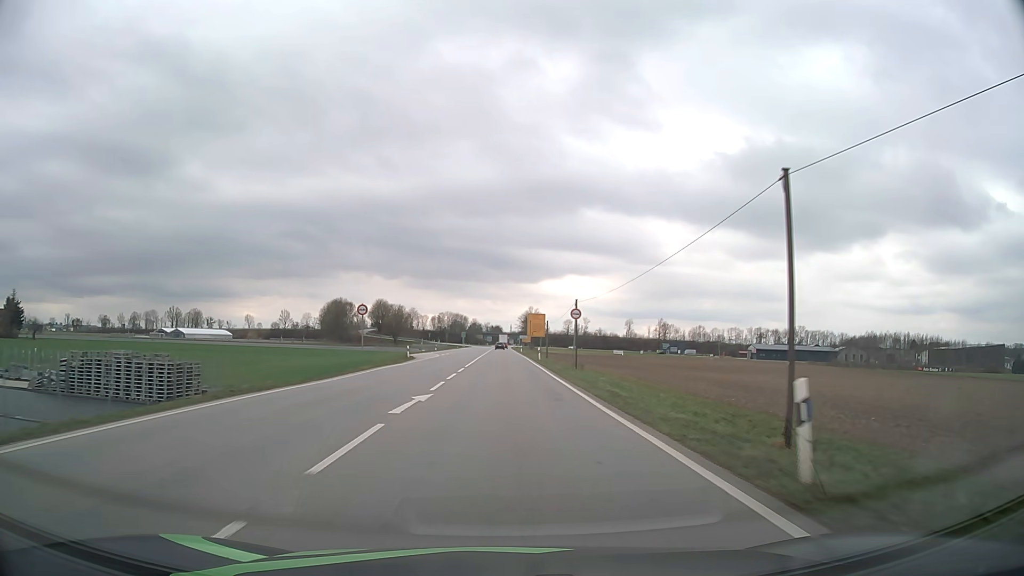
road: primary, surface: asphalt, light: Day
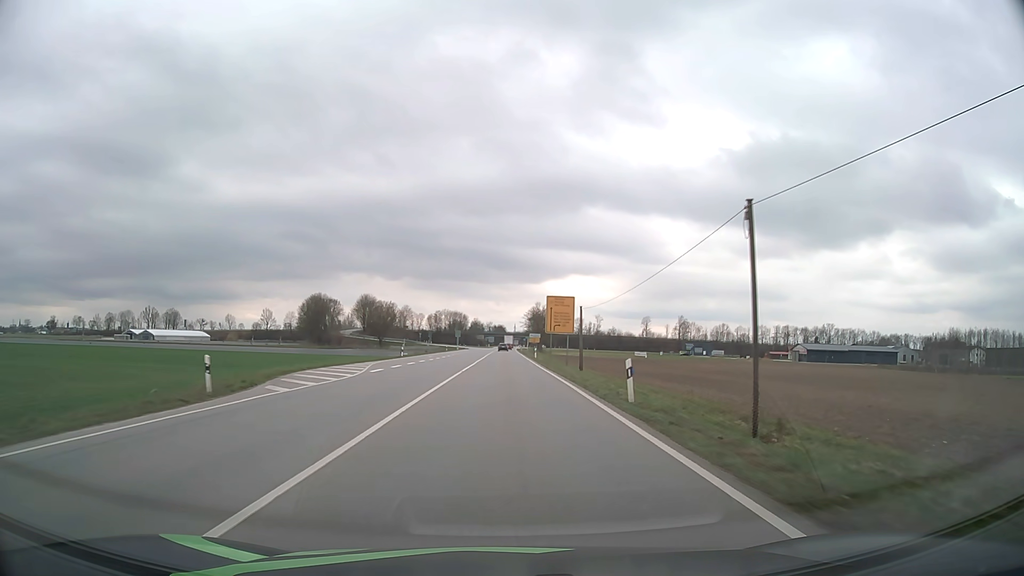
(-0.1, +38.5) m; 0°
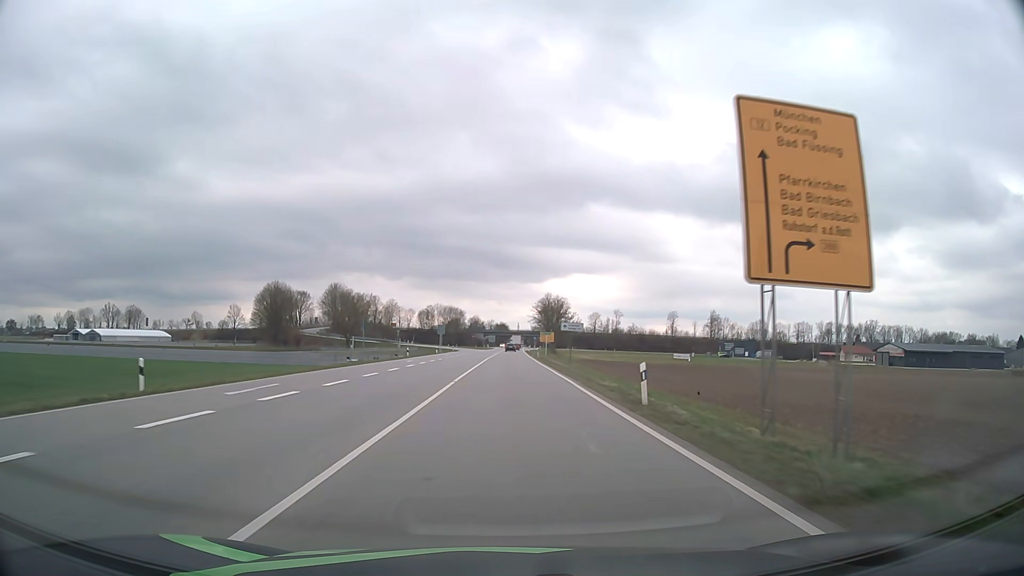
(-0.1, +51.6) m; 0°
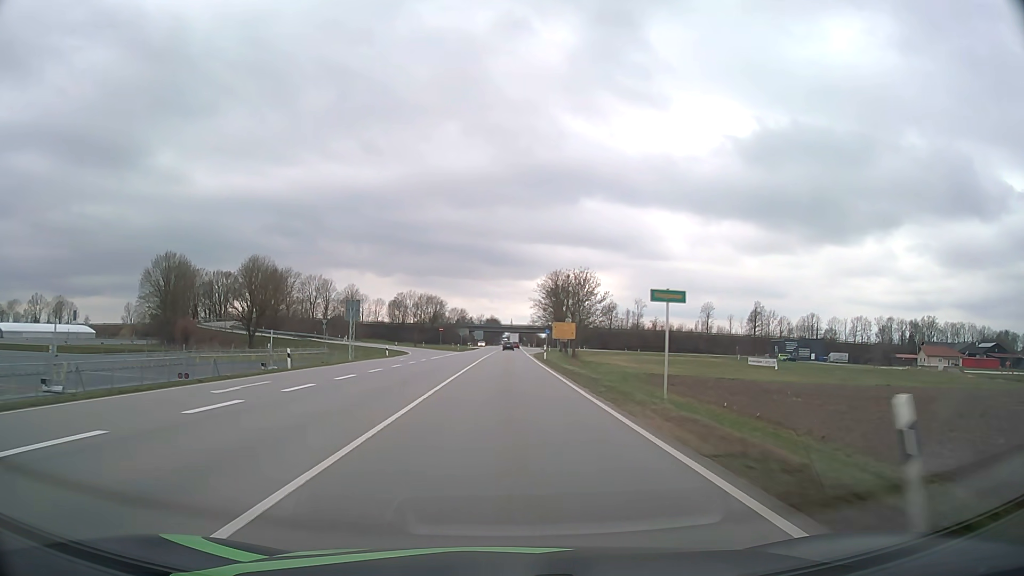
(+0.5, +64.3) m; +1°
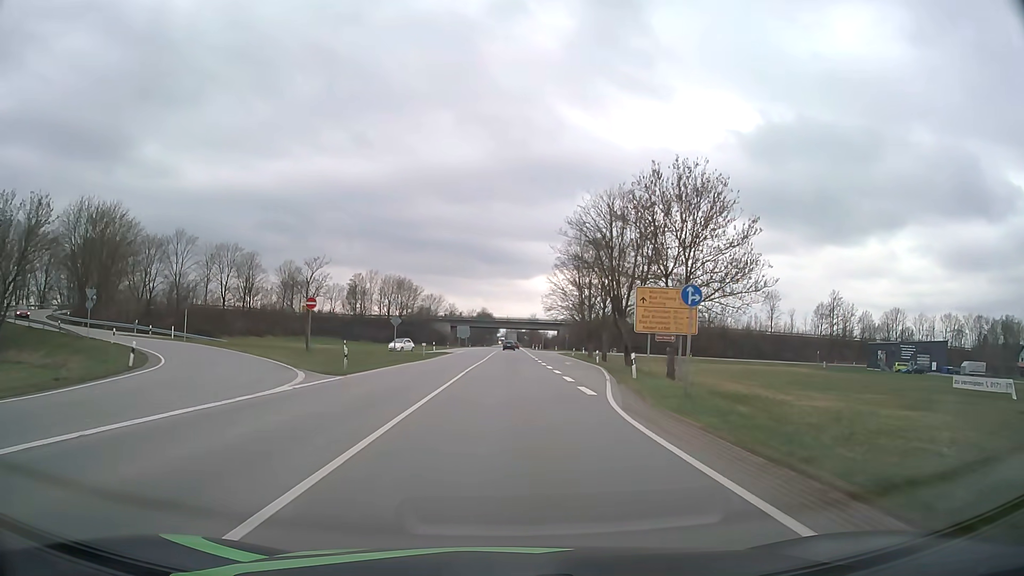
(+0.1, +64.0) m; 0°
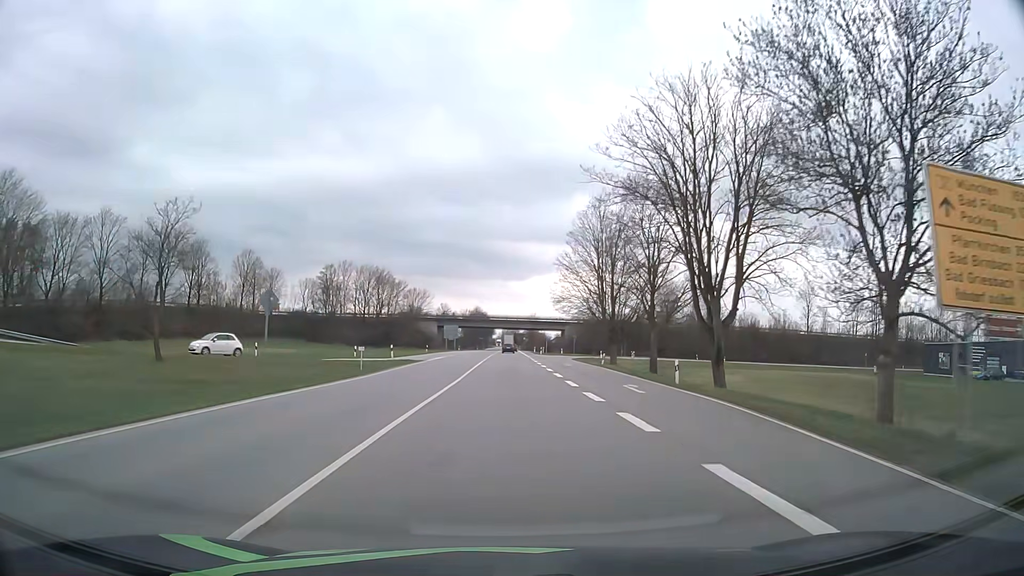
(+0.1, +25.3) m; 0°
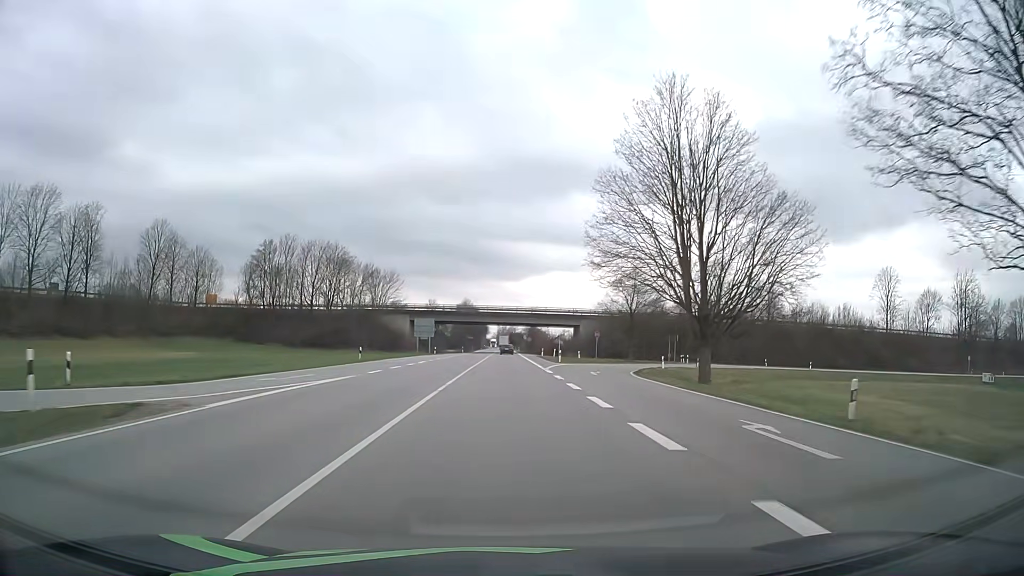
(+0.1, +37.8) m; +1°
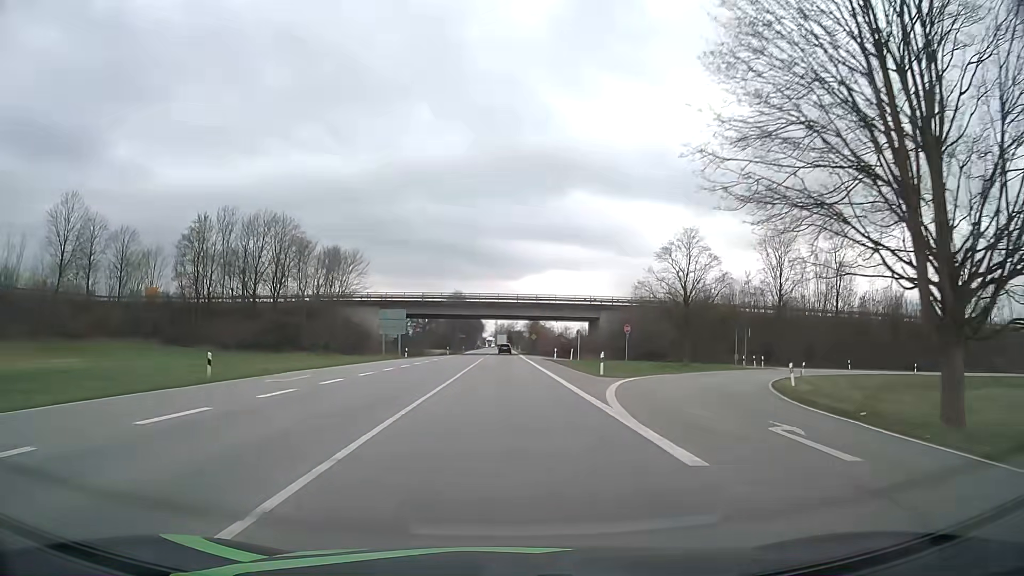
(-0.1, +25.3) m; 0°
(0, +10) (0, +20) (0, +30) (0, +40) (0, +50) (0, +60) (0, +70) (0, +80) (0, +90) (0, +100) m
